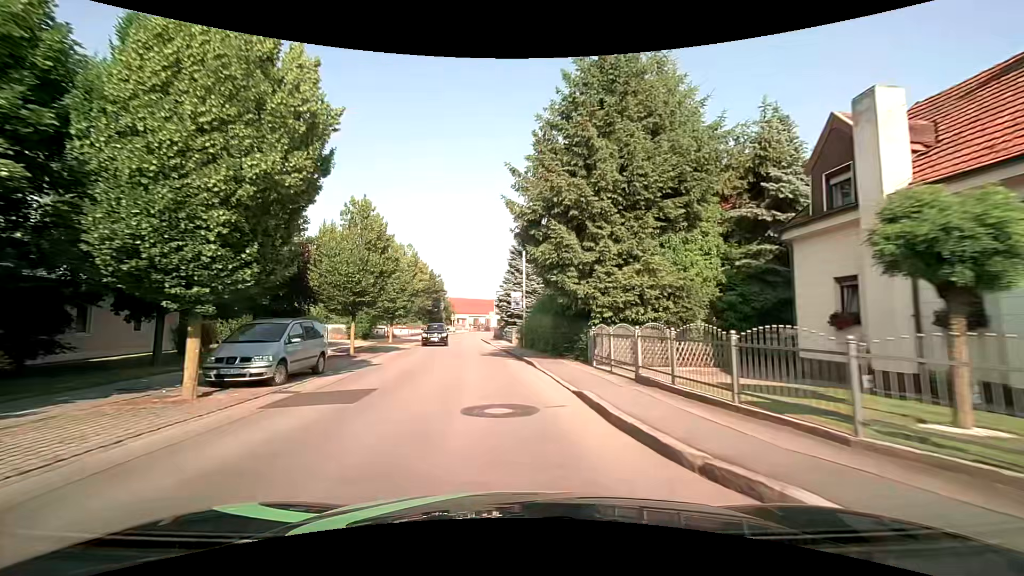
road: secondary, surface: asphalt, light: Day
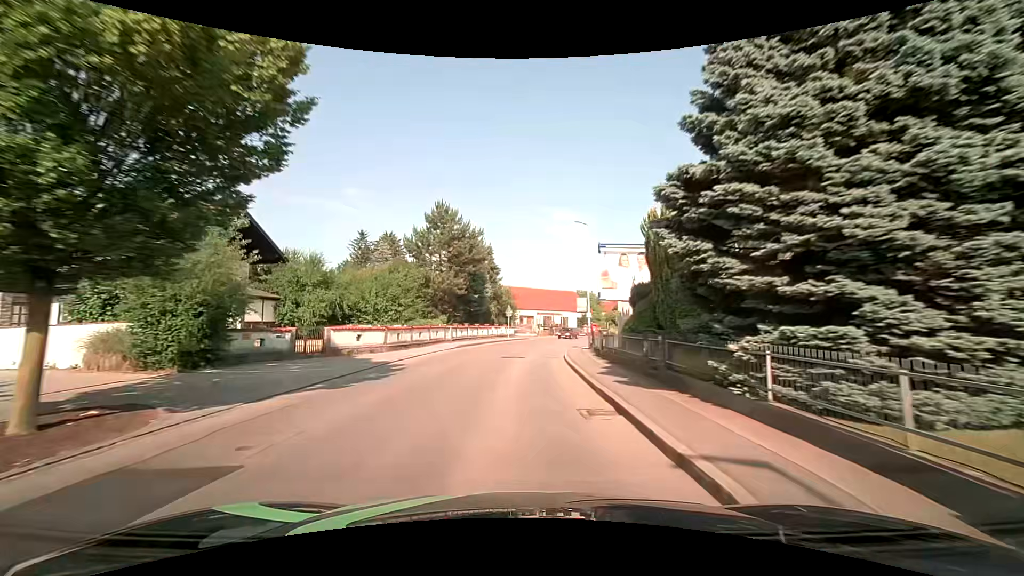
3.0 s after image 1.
(-3.2, +35.3) m; -8°
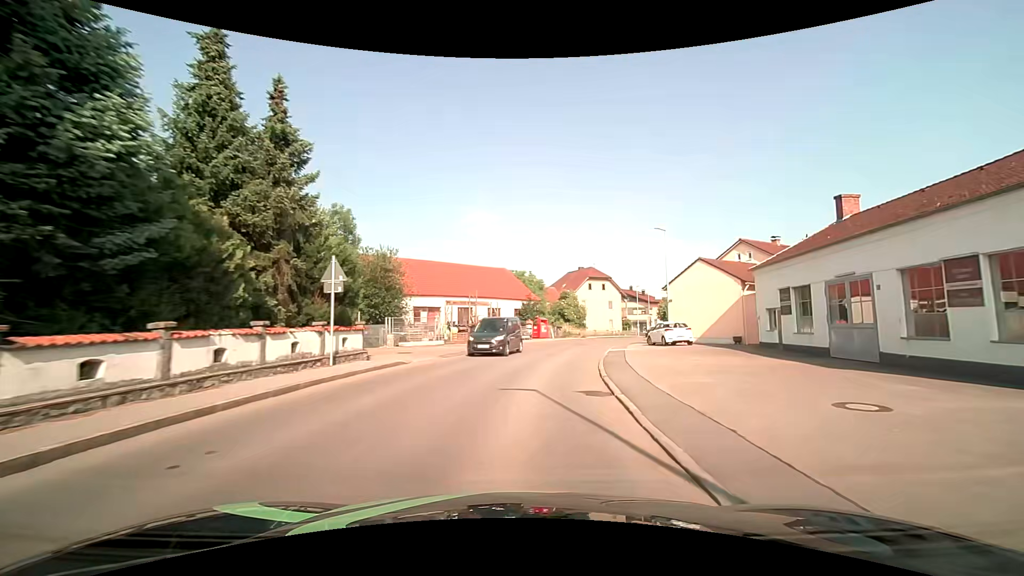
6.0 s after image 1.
(+1.6, +35.3) m; +9°
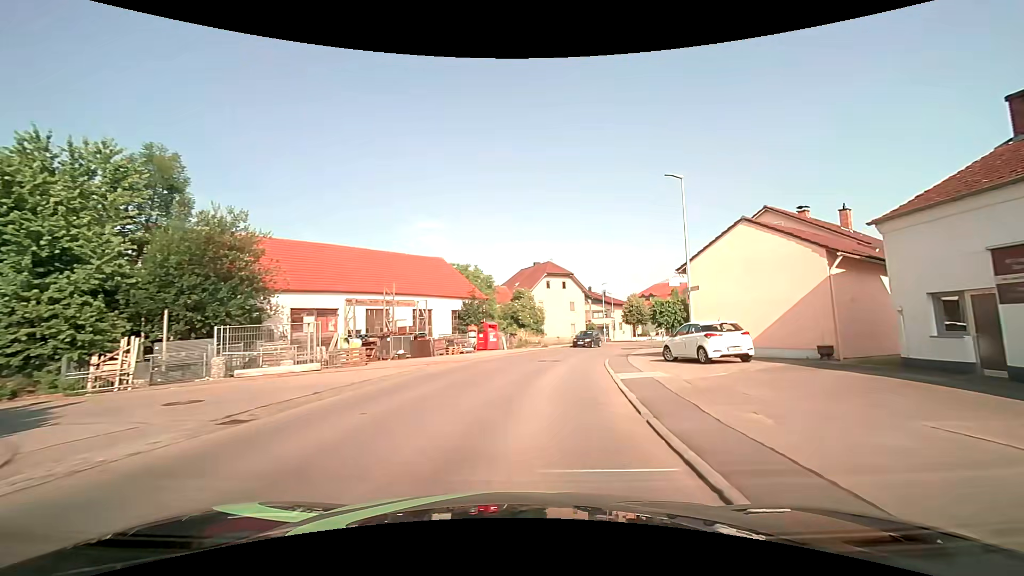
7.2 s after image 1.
(+0.6, +13.8) m; +5°
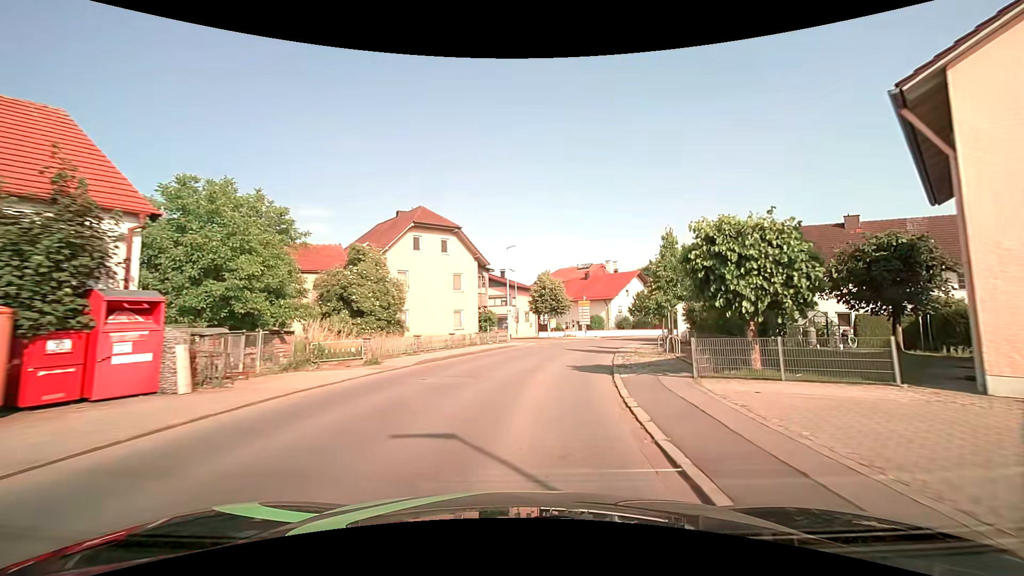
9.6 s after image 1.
(+3.0, +27.0) m; +12°
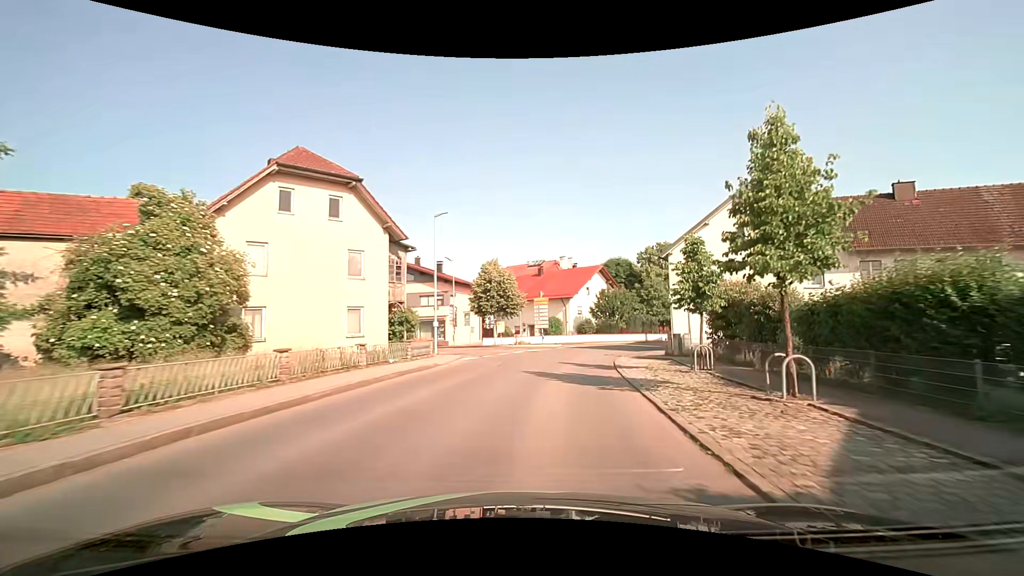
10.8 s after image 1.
(+0.7, +13.5) m; +6°
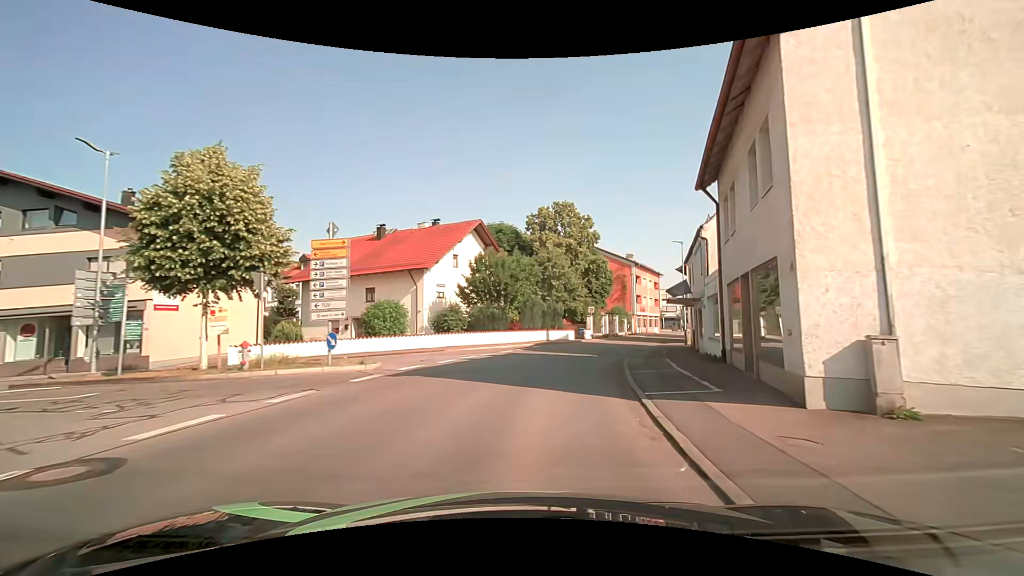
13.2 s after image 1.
(+3.3, +26.9) m; +14°
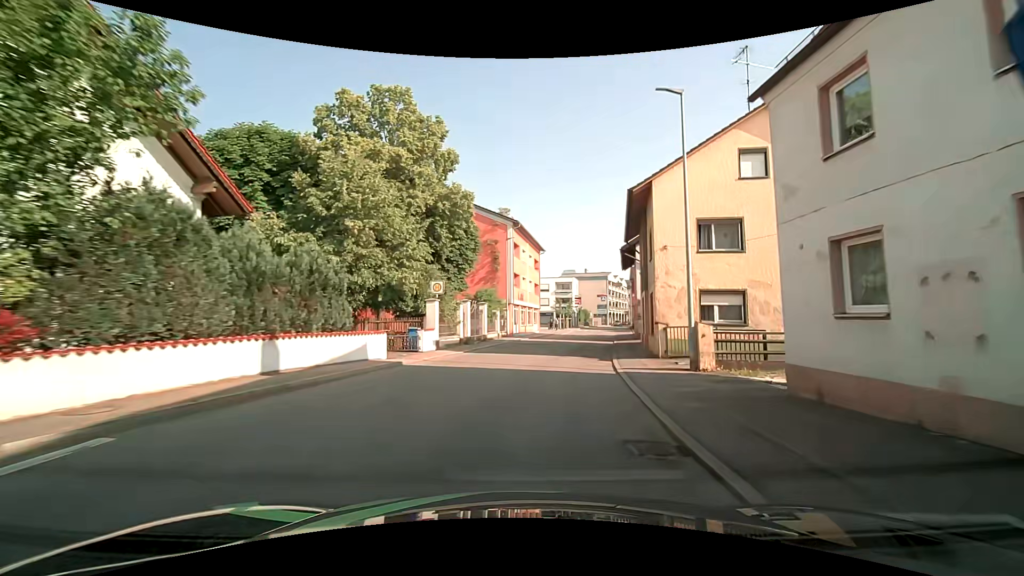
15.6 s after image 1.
(+4.2, +27.4) m; +17°
